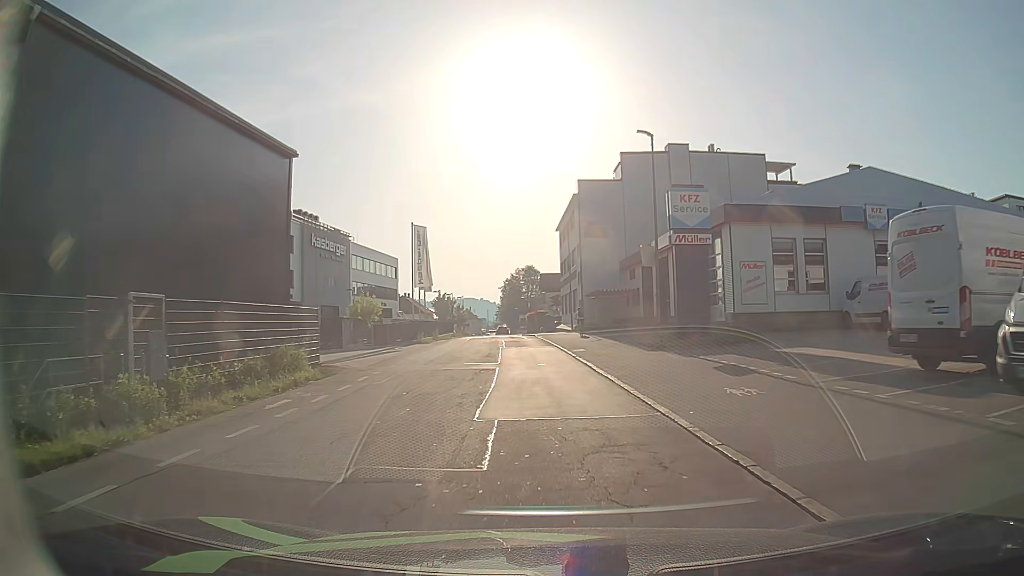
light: Day
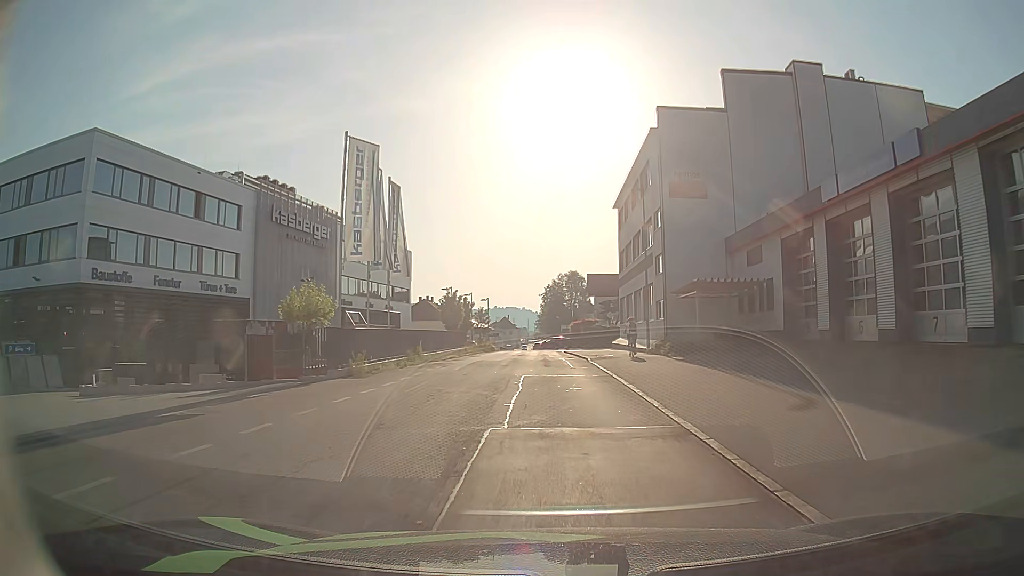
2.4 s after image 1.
(-0.7, +22.4) m; -3°
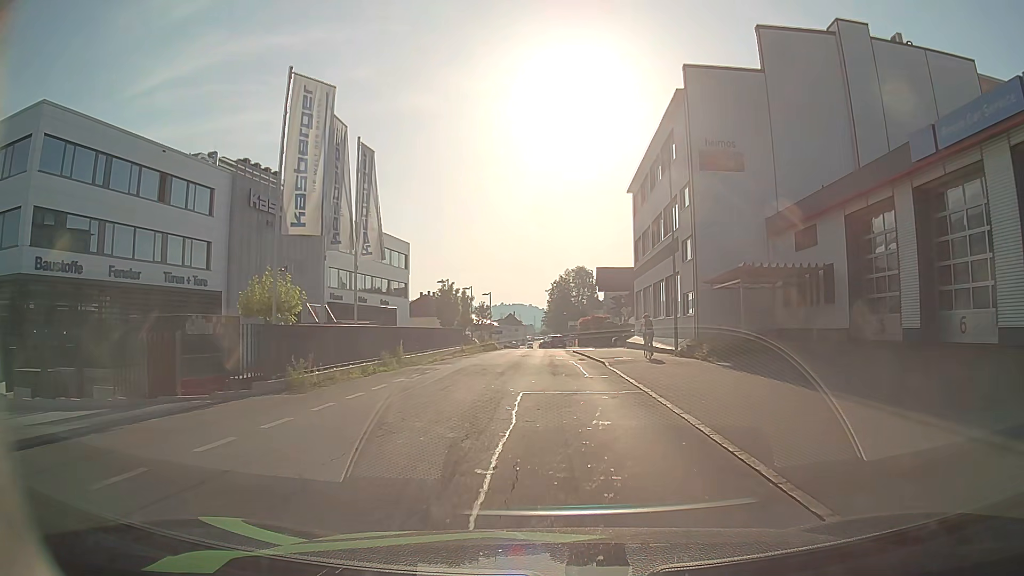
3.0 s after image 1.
(0.0, +5.7) m; -1°
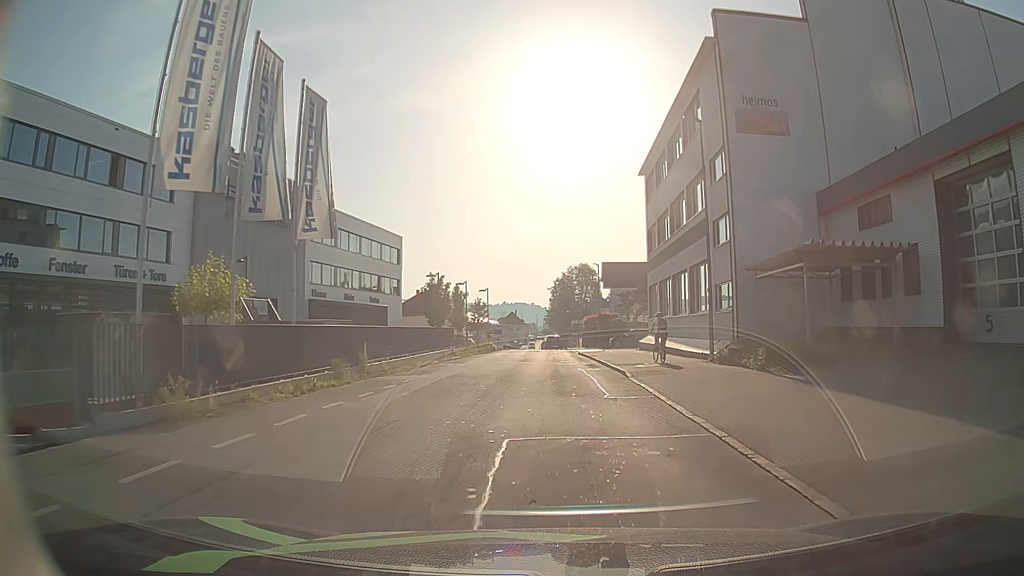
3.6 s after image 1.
(0.0, +5.7) m; 0°
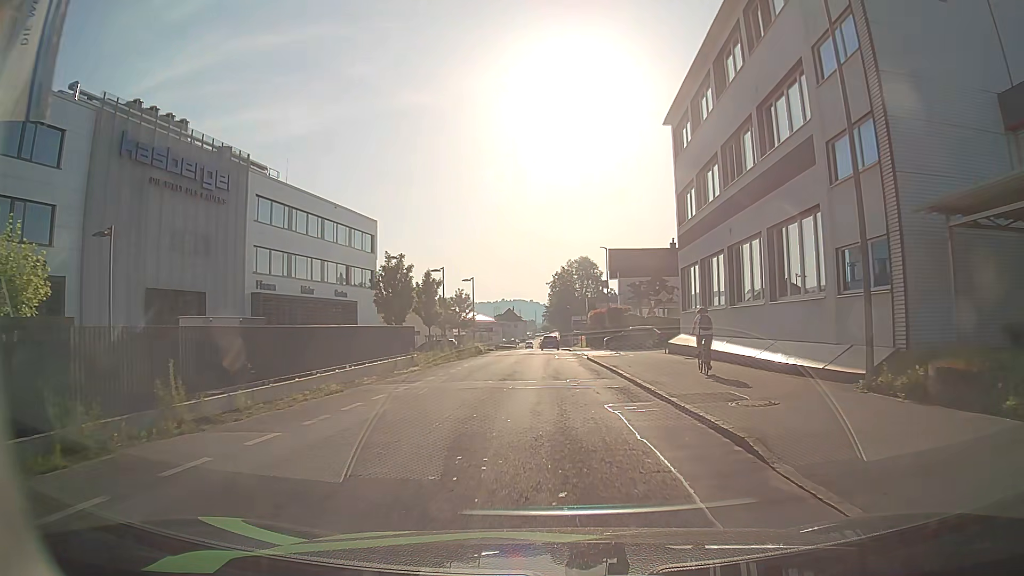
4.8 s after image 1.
(-0.1, +11.4) m; 0°
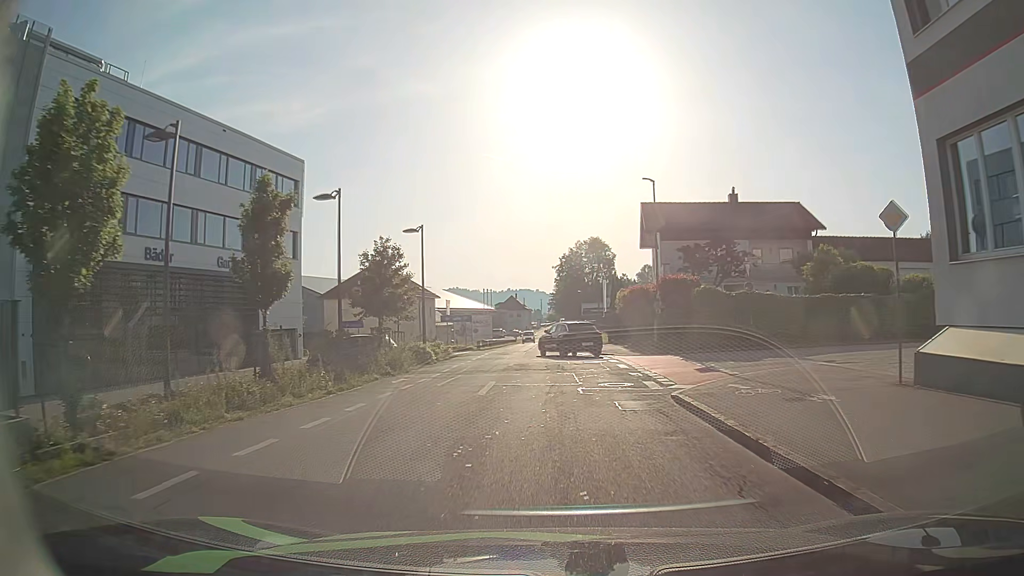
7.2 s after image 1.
(-0.2, +23.2) m; -1°
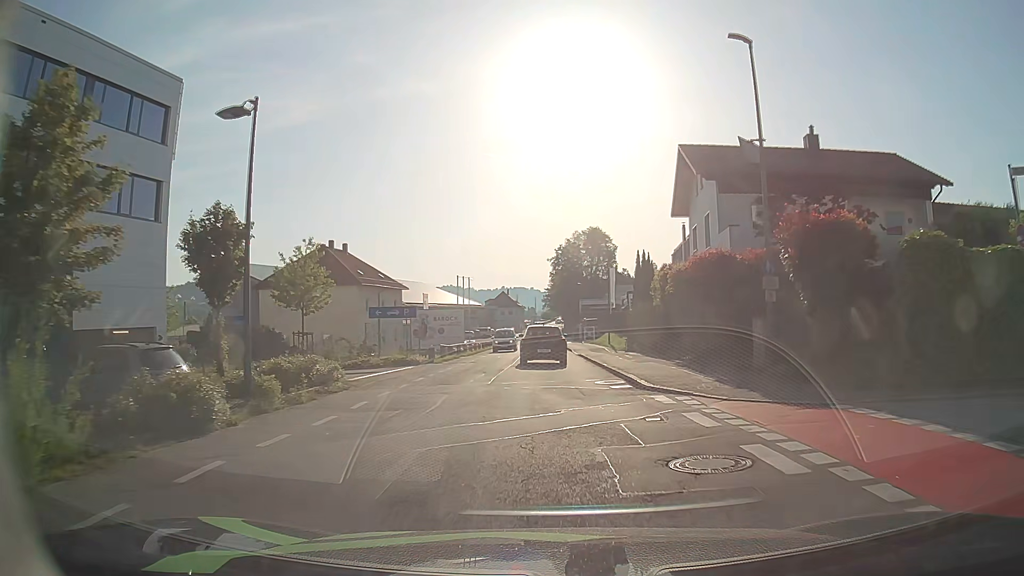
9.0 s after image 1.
(+0.7, +17.5) m; 0°
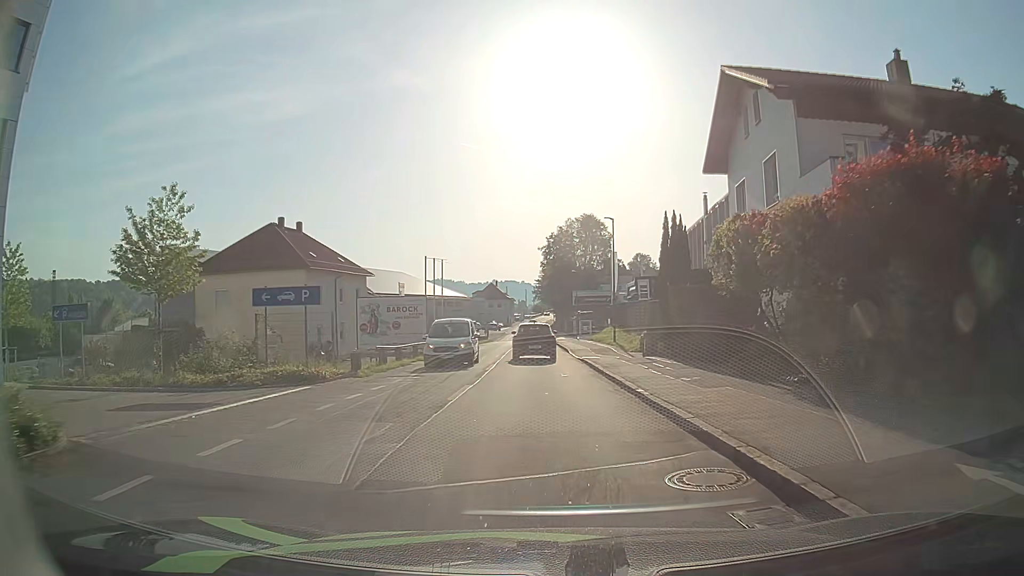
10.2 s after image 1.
(+0.1, +11.1) m; +2°
